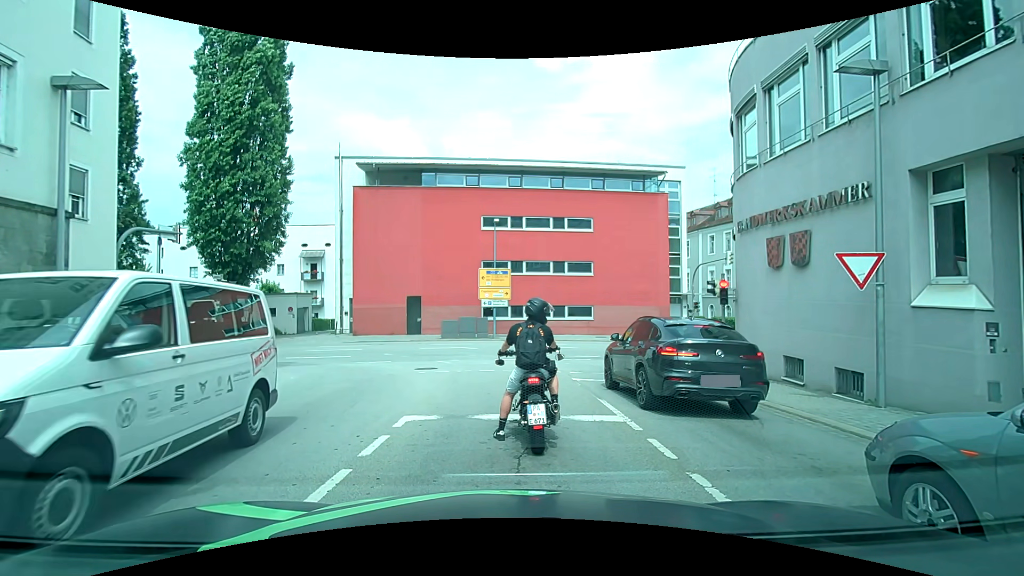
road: tertiary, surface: asphalt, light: Day
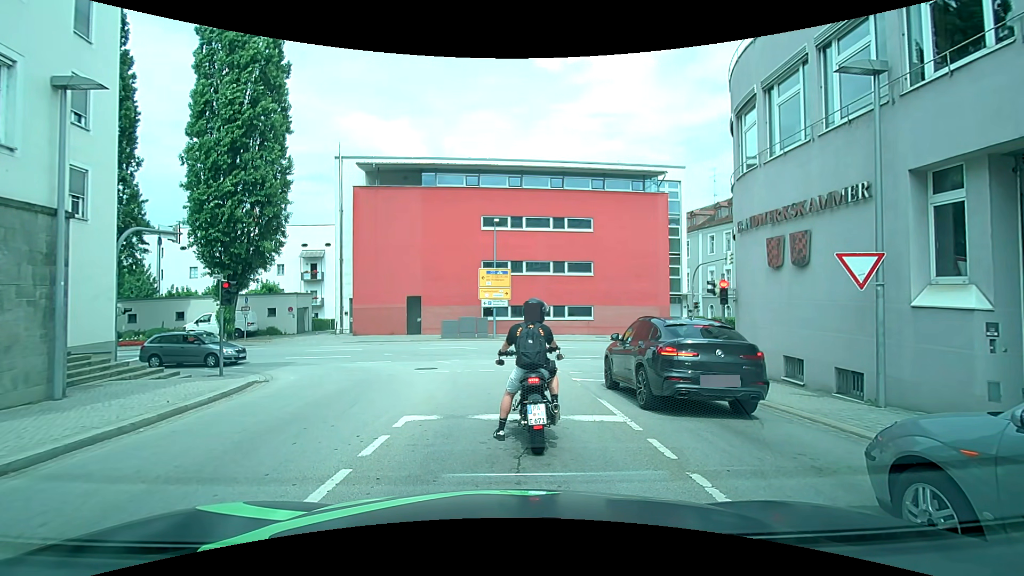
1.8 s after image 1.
(0.0, 0.0) m; 0°
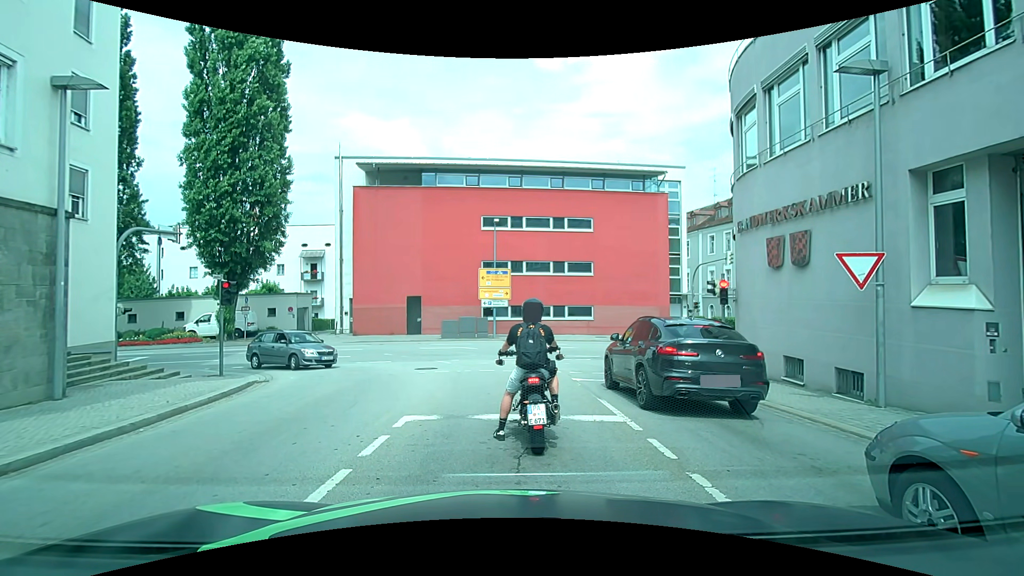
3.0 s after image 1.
(0.0, 0.0) m; 0°
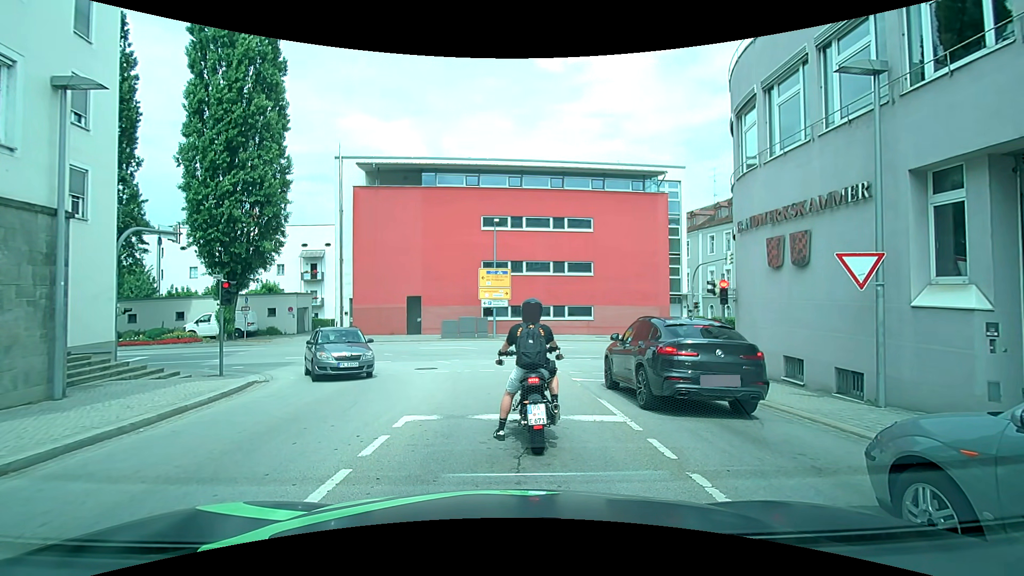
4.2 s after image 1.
(0.0, 0.0) m; 0°
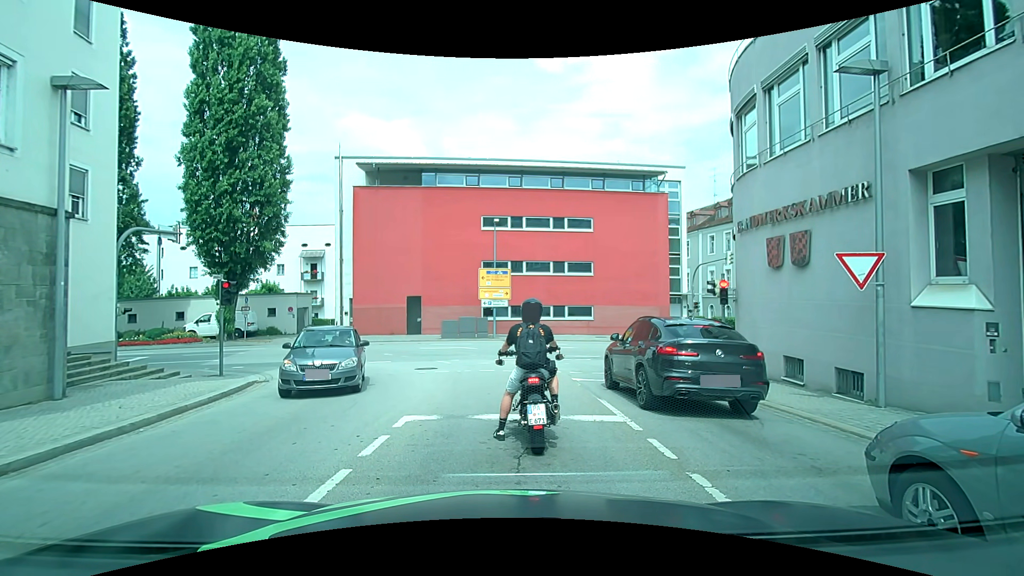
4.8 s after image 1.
(0.0, 0.0) m; 0°
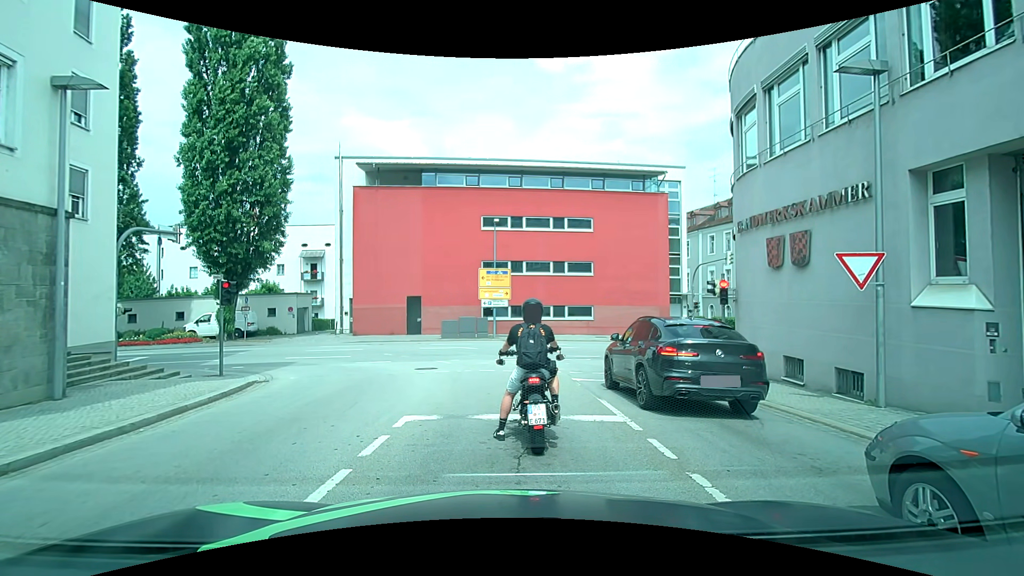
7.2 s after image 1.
(0.0, 0.0) m; 0°
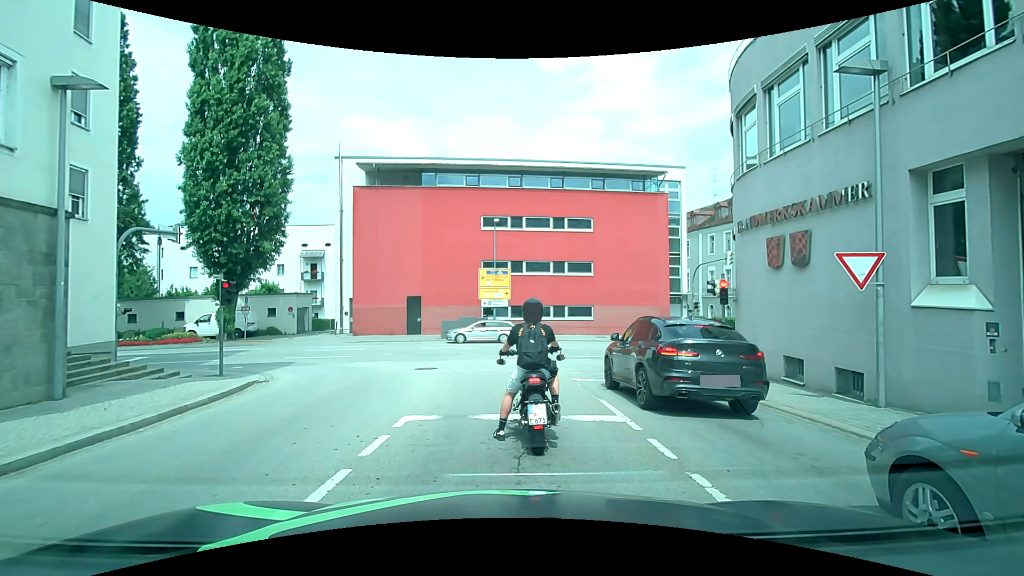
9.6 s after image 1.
(0.0, 0.0) m; 0°
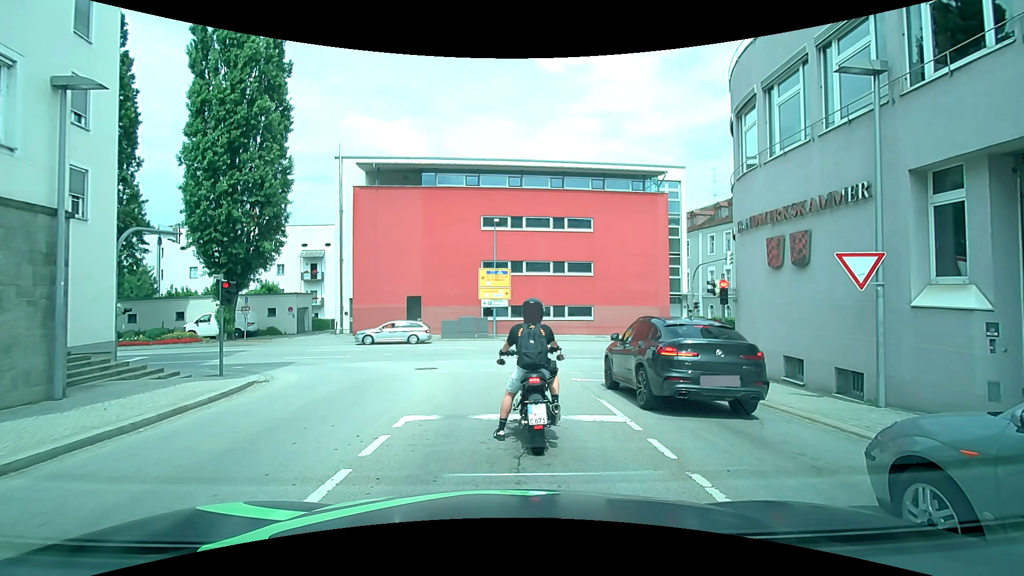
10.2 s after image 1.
(0.0, 0.0) m; 0°
